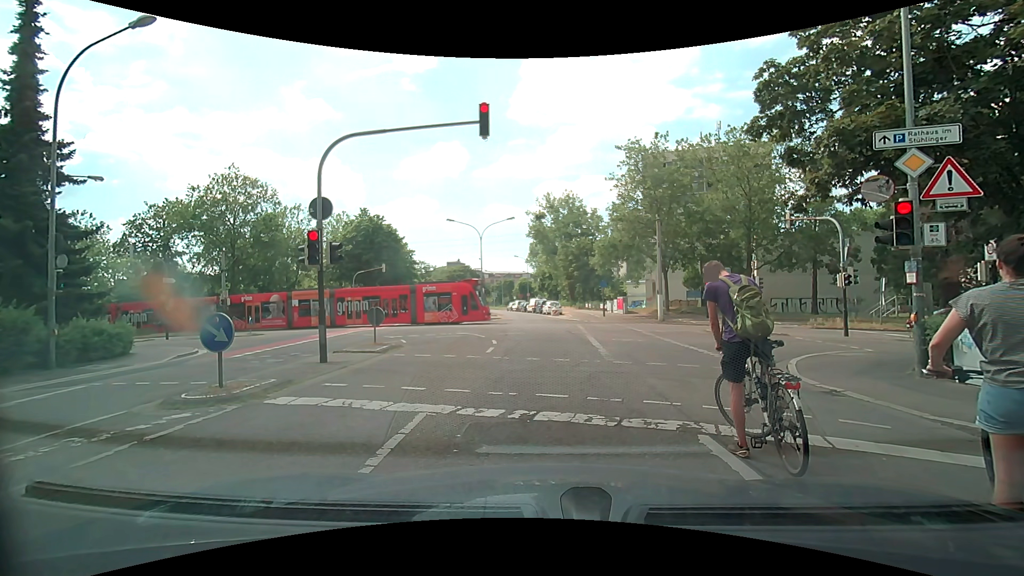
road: residential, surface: asphalt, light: Day
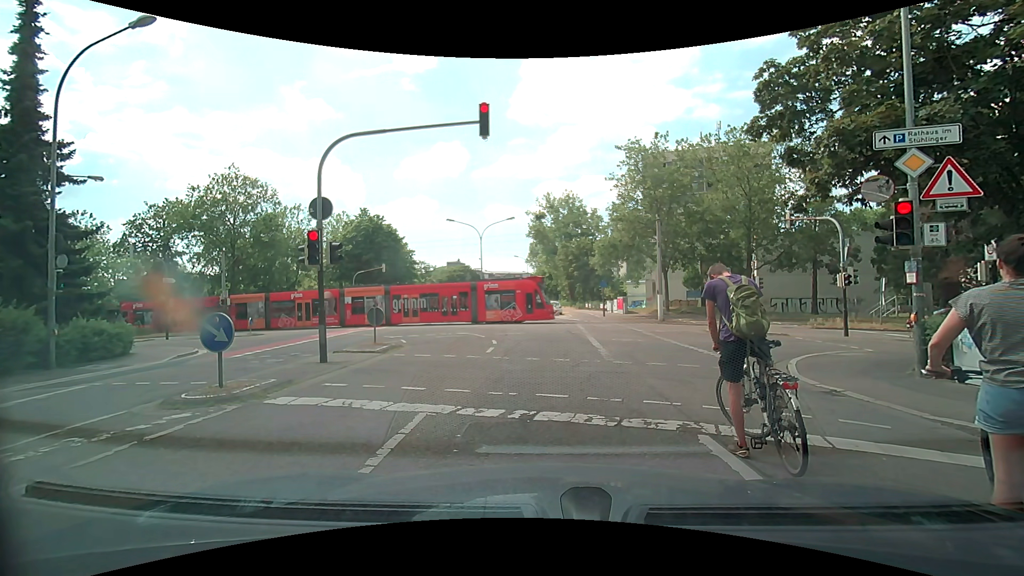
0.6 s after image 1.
(0.0, 0.0) m; 0°
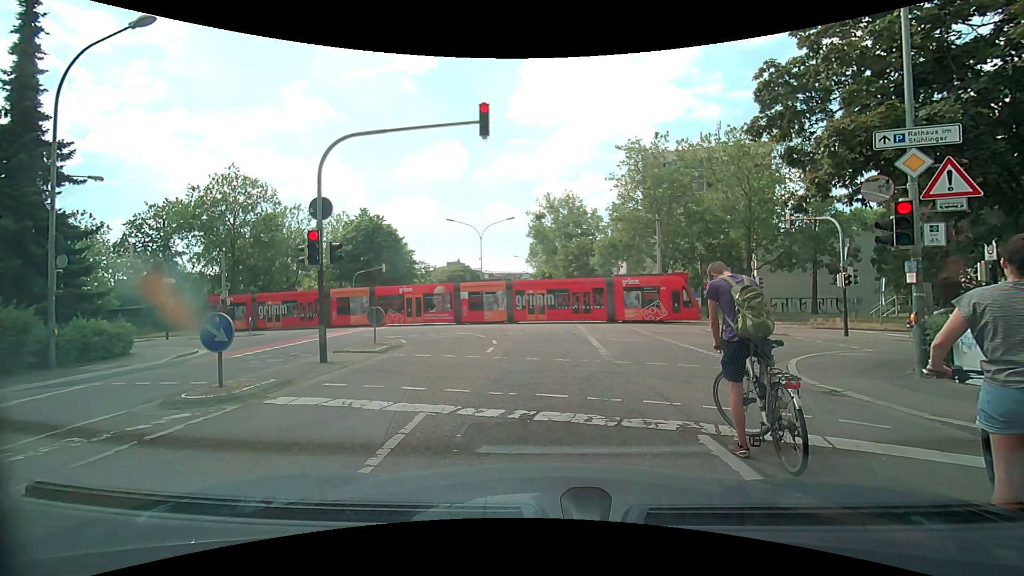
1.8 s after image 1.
(0.0, 0.0) m; 0°
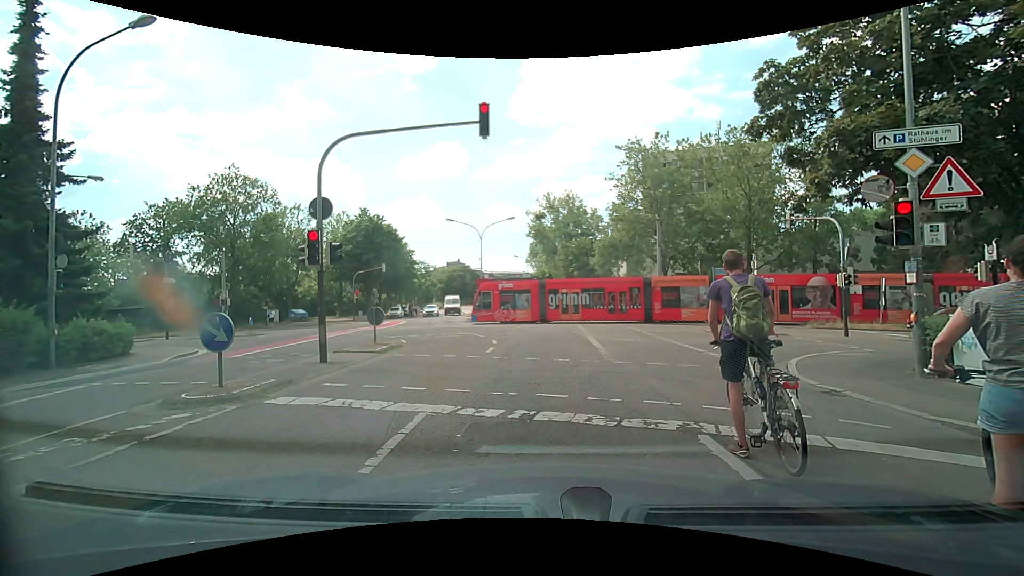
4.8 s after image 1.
(0.0, 0.0) m; 0°
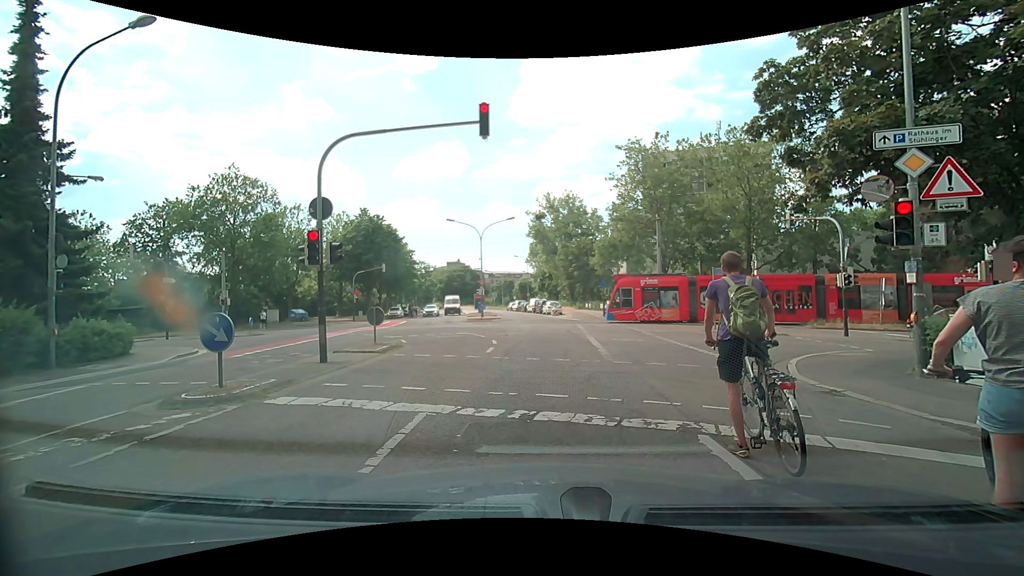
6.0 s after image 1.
(0.0, 0.0) m; 0°
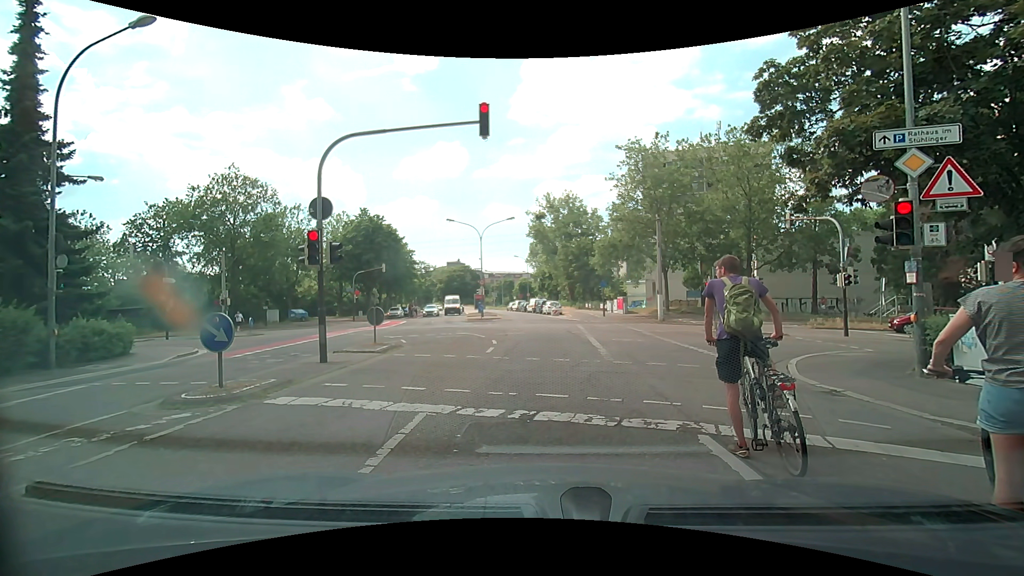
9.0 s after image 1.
(0.0, 0.0) m; 0°
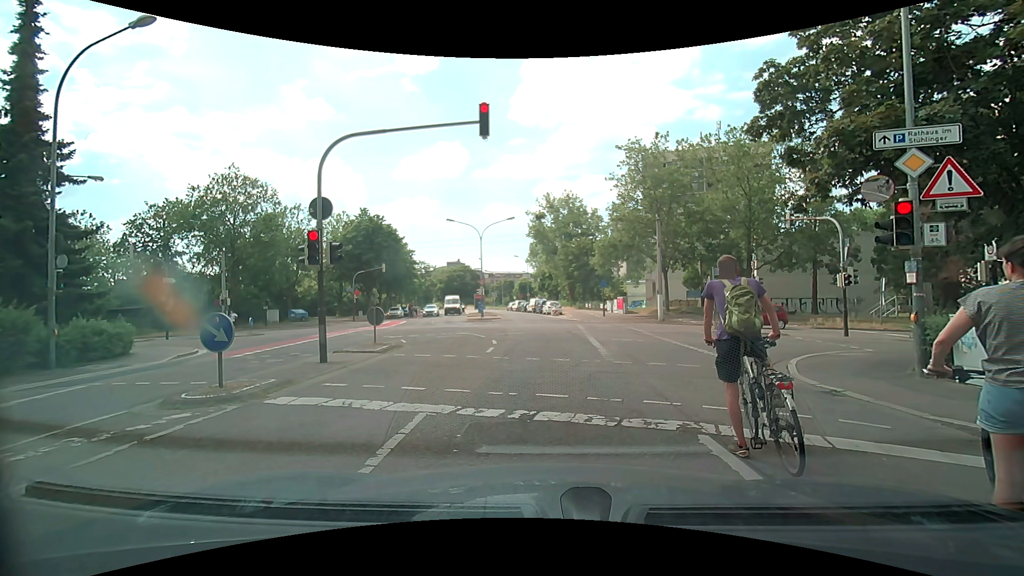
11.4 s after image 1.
(0.0, 0.0) m; 0°
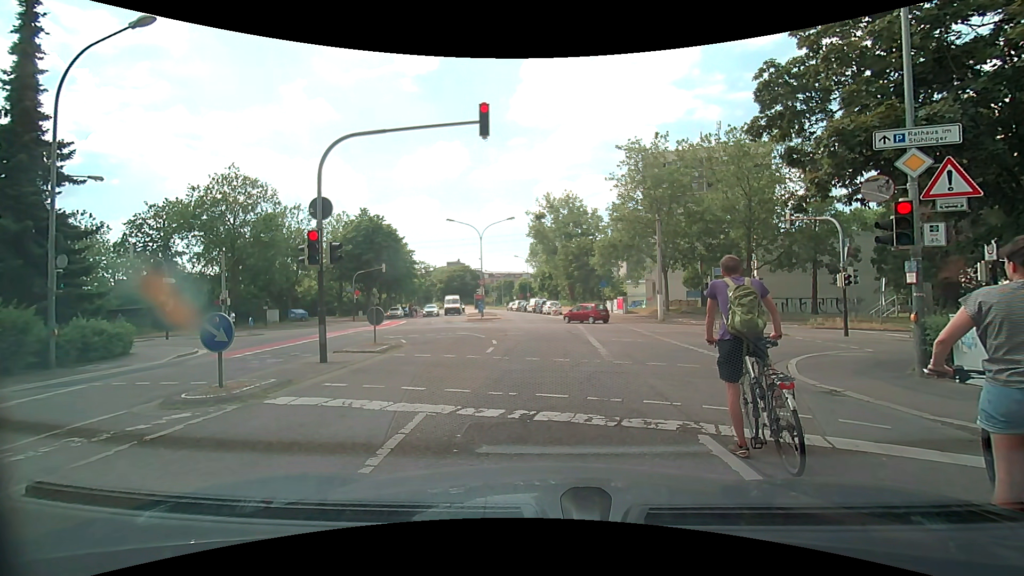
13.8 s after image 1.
(0.0, 0.0) m; 0°
